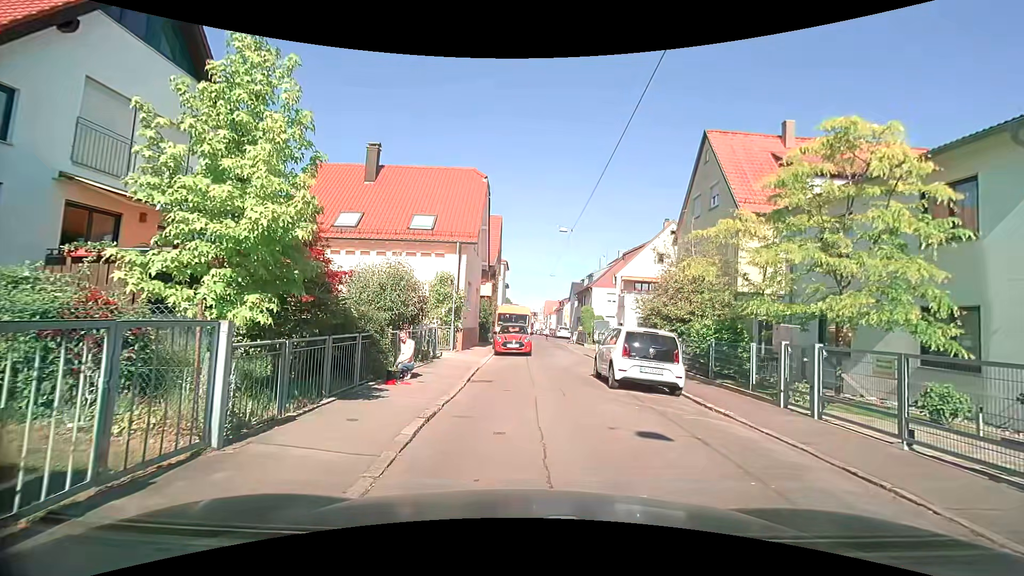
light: Day
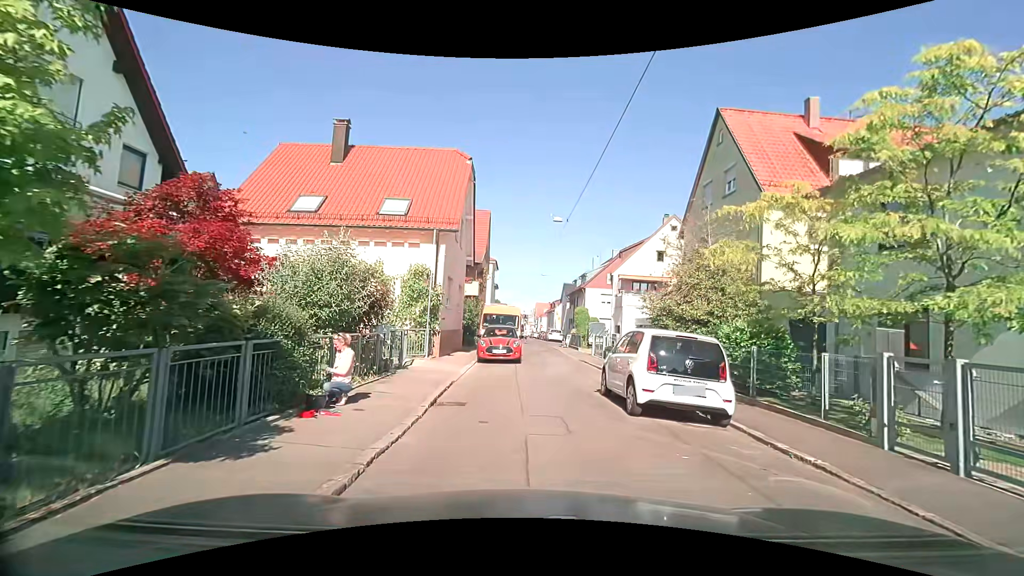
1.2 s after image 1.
(+0.1, +3.4) m; +2°
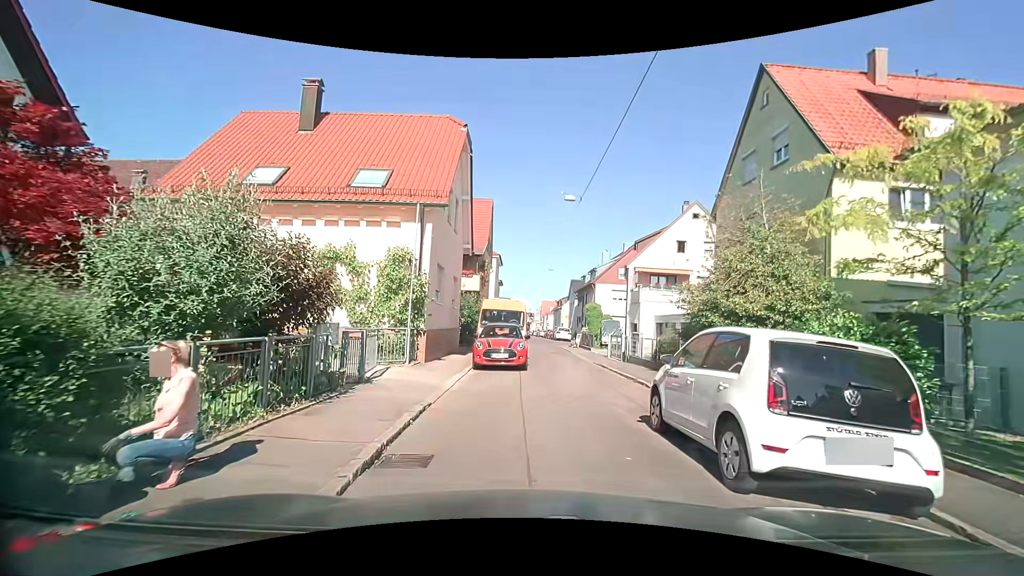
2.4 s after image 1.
(0.0, +3.8) m; -1°
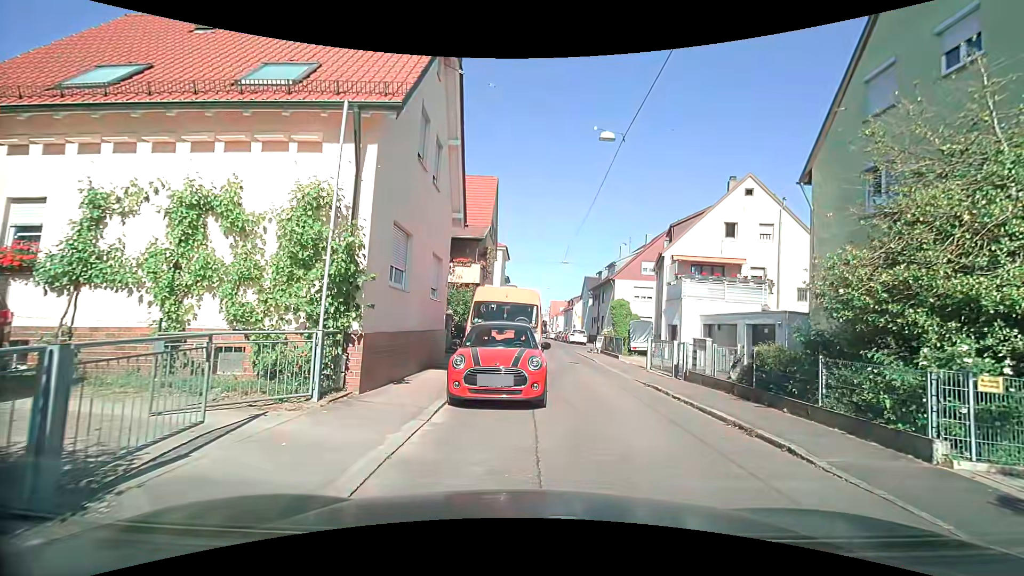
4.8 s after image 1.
(-0.1, +6.9) m; -1°
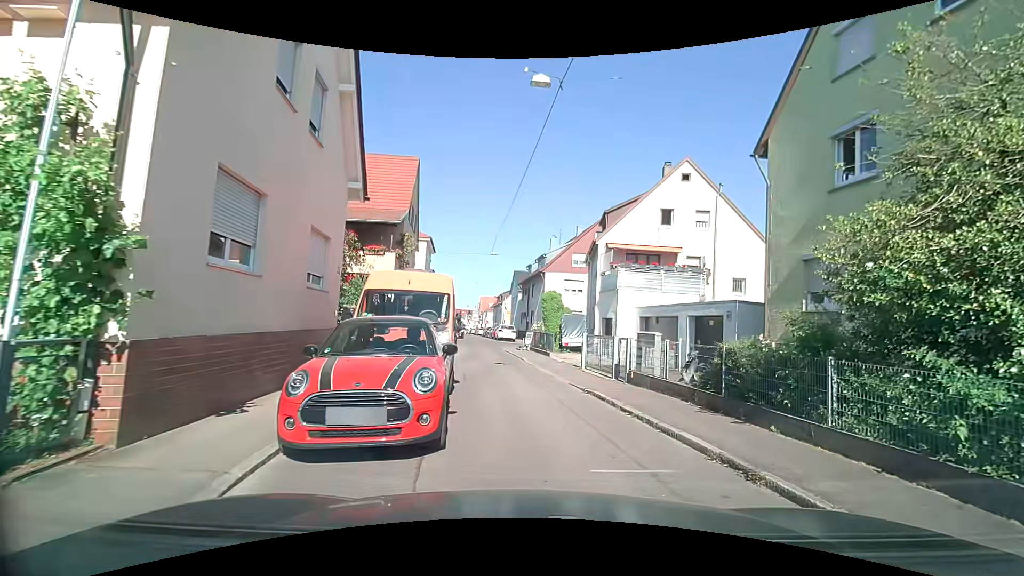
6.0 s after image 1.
(+0.2, +3.1) m; +7°
